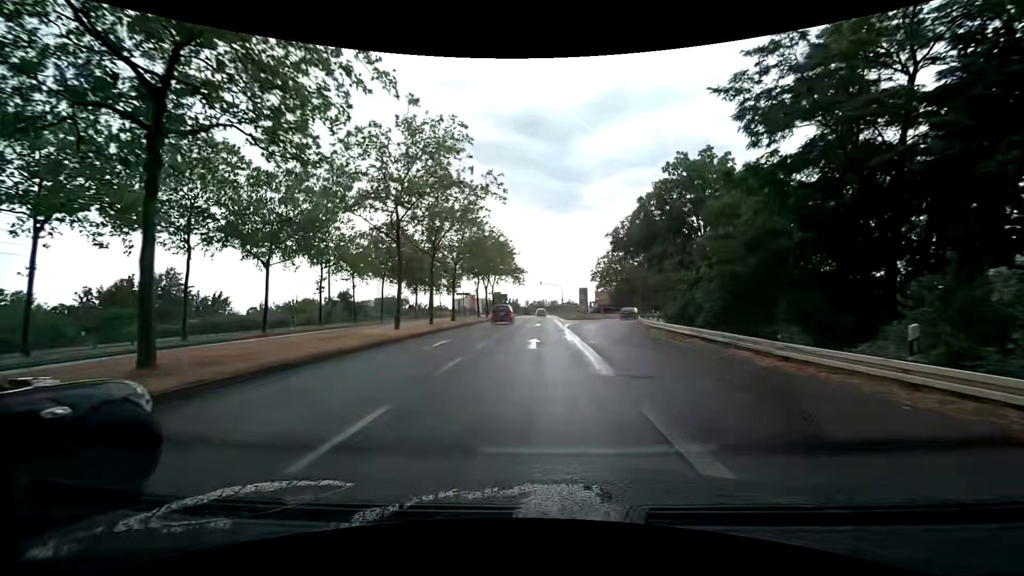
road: secondary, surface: asphalt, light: Day
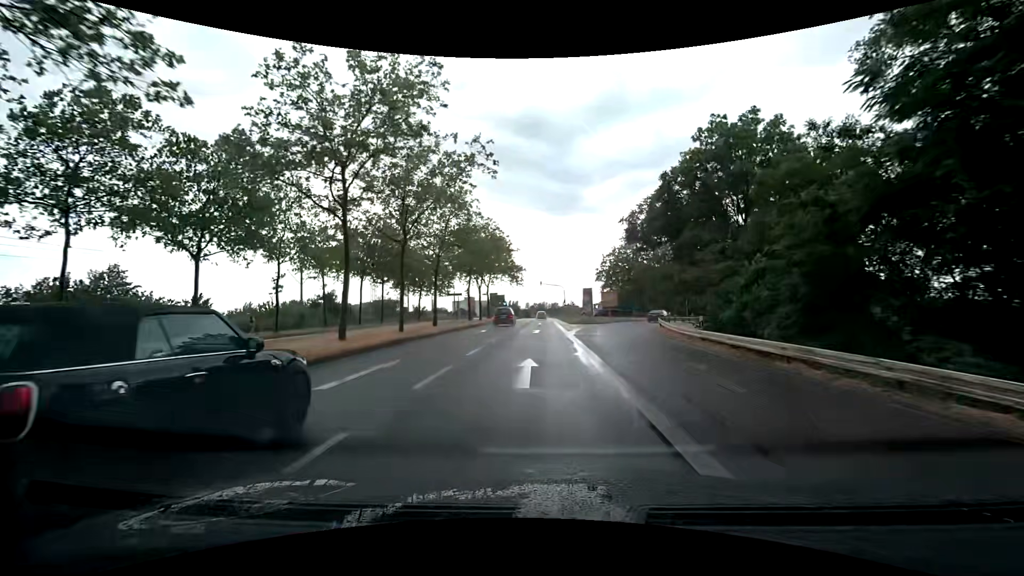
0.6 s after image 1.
(0.0, +7.5) m; 0°
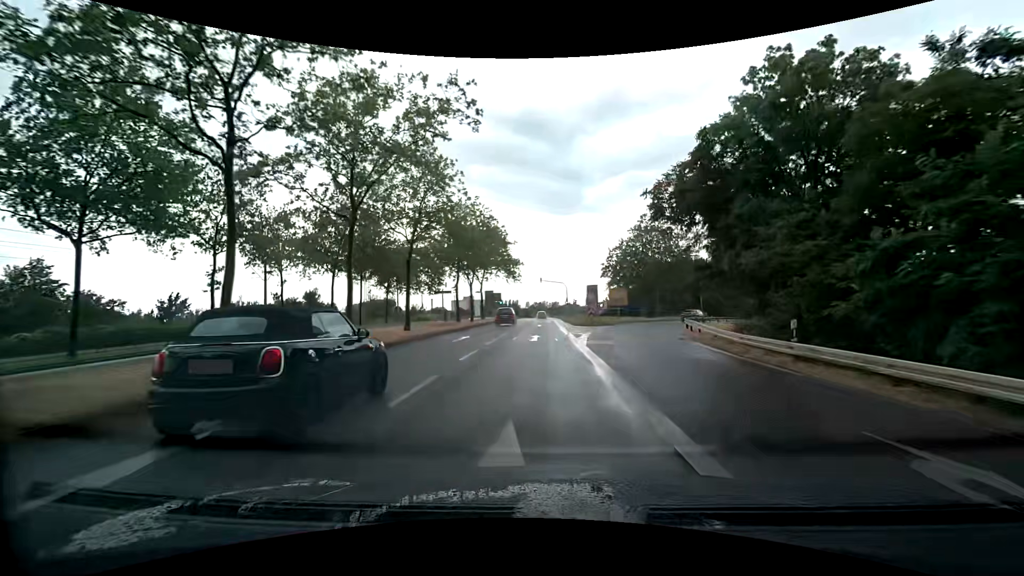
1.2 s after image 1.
(0.0, +7.5) m; 0°
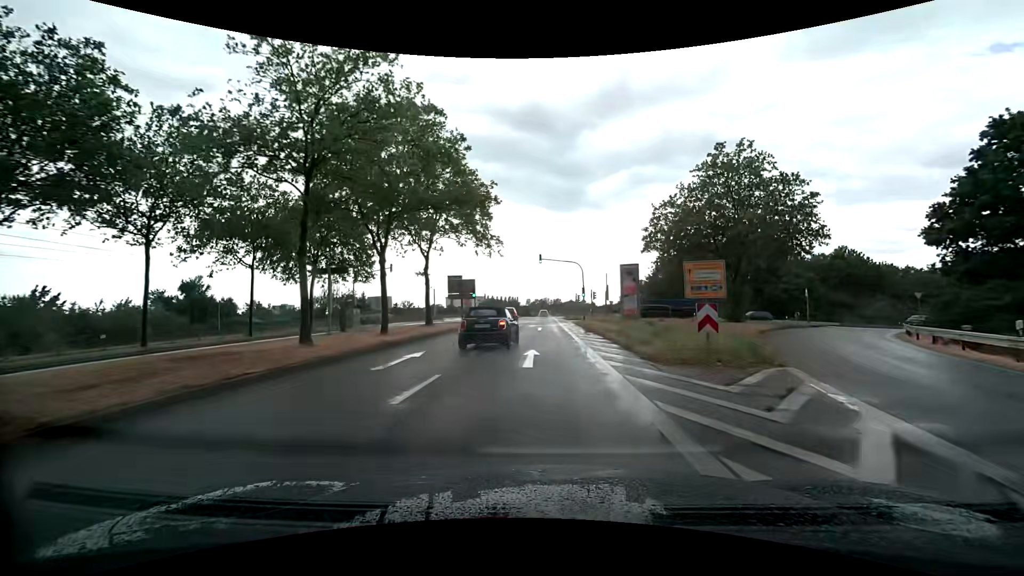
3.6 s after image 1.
(0.0, +30.0) m; 0°
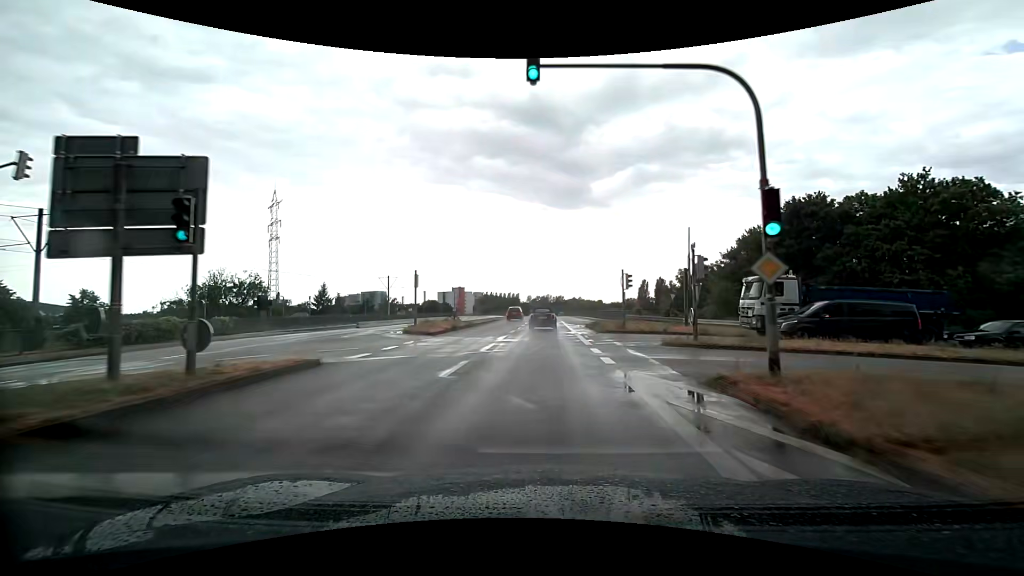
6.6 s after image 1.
(-0.2, +37.6) m; 0°
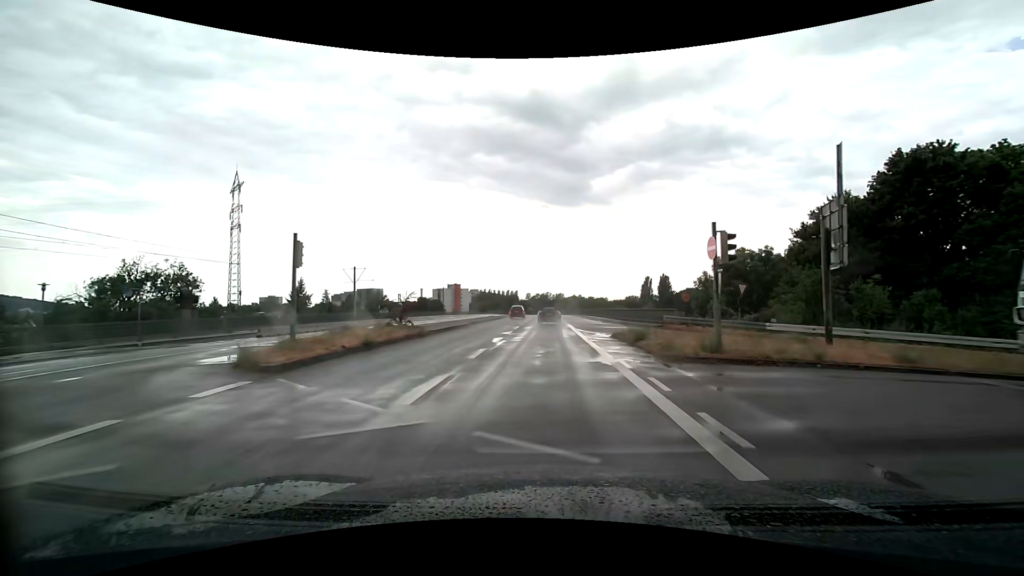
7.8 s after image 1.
(-0.1, +15.0) m; 0°
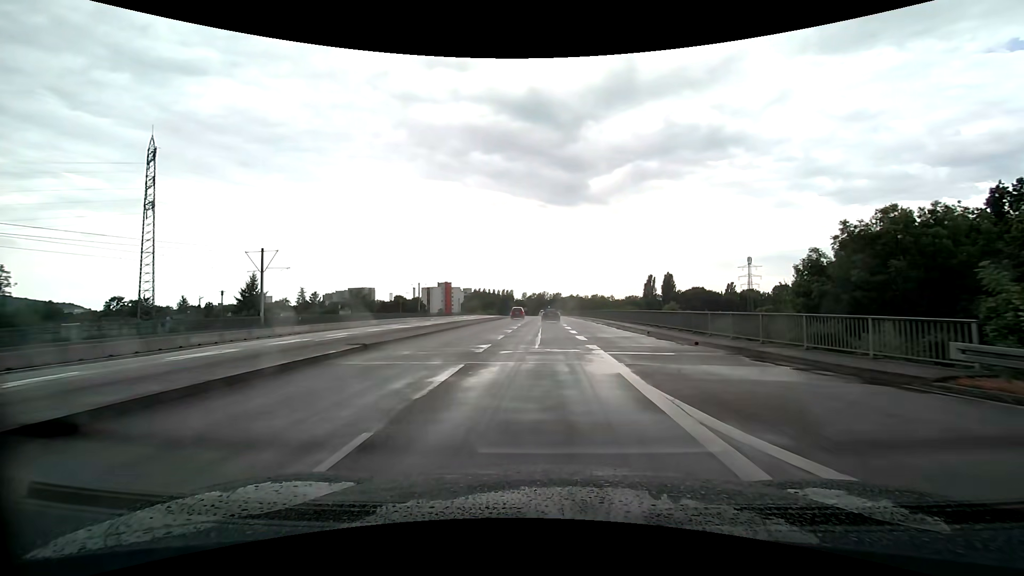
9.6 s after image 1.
(-0.1, +22.5) m; 0°
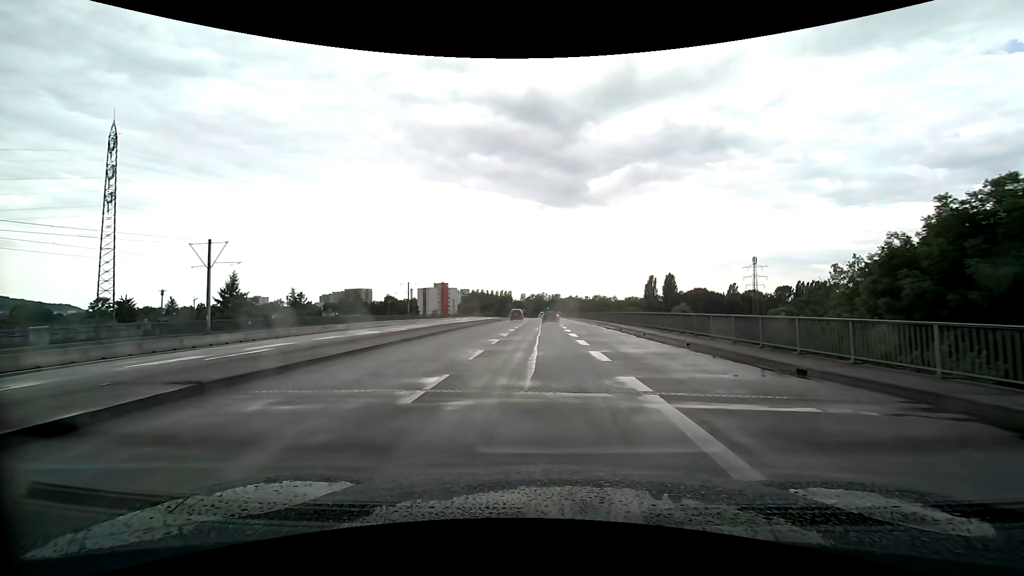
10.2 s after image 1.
(0.0, +7.5) m; 0°
